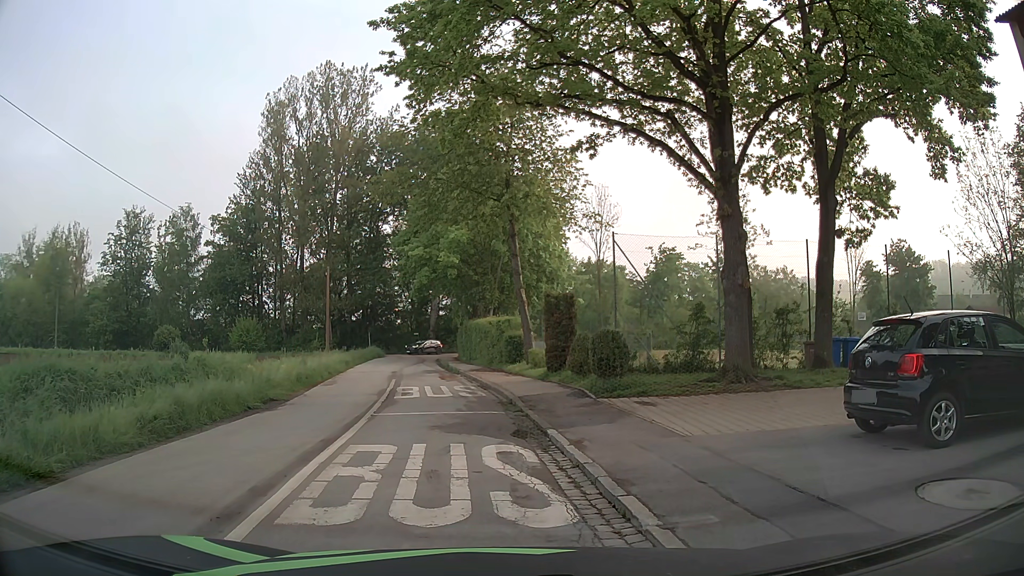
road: tertiary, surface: asphalt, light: Day
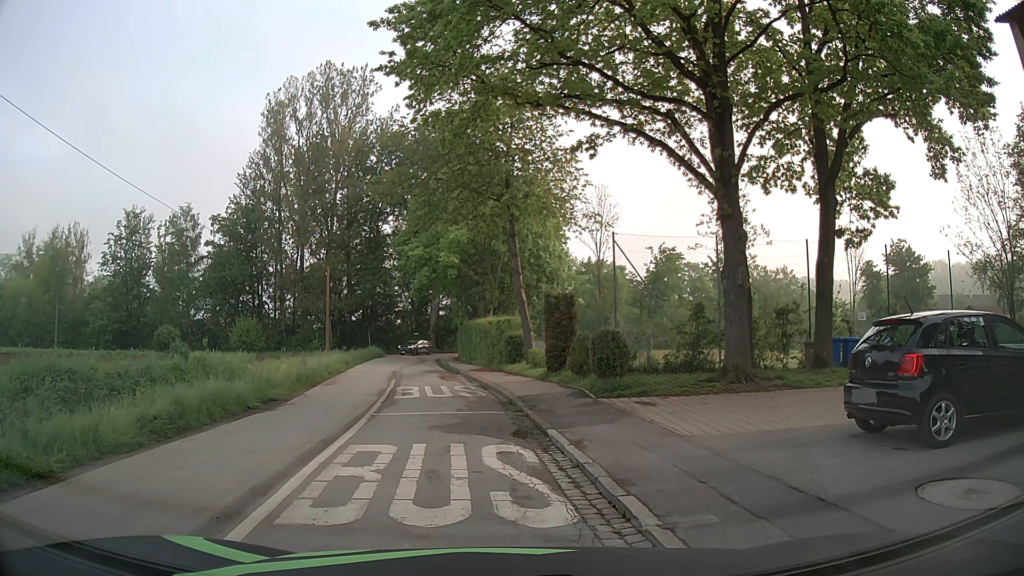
(0.0, 0.0) m; 0°
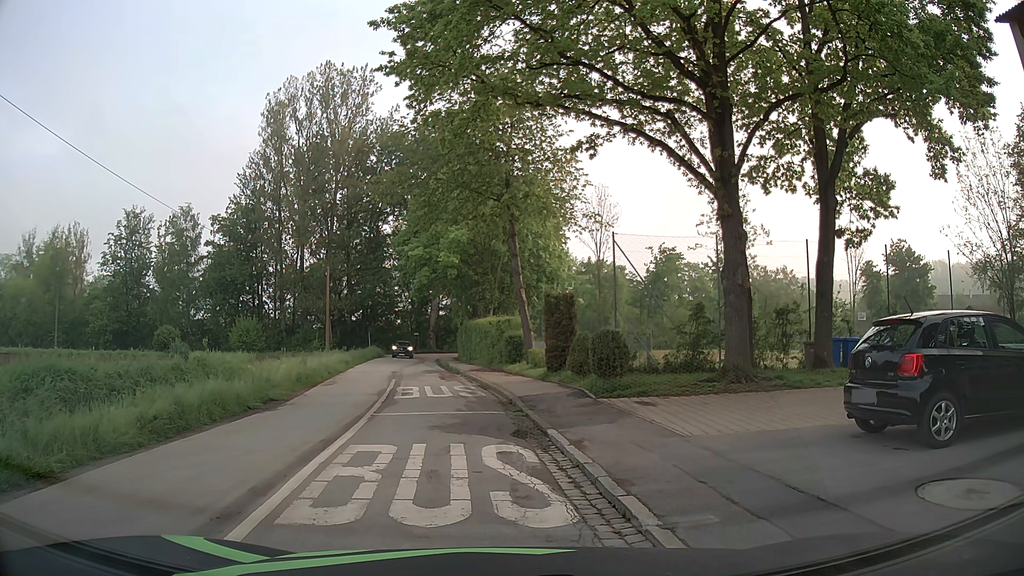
(0.0, 0.0) m; 0°
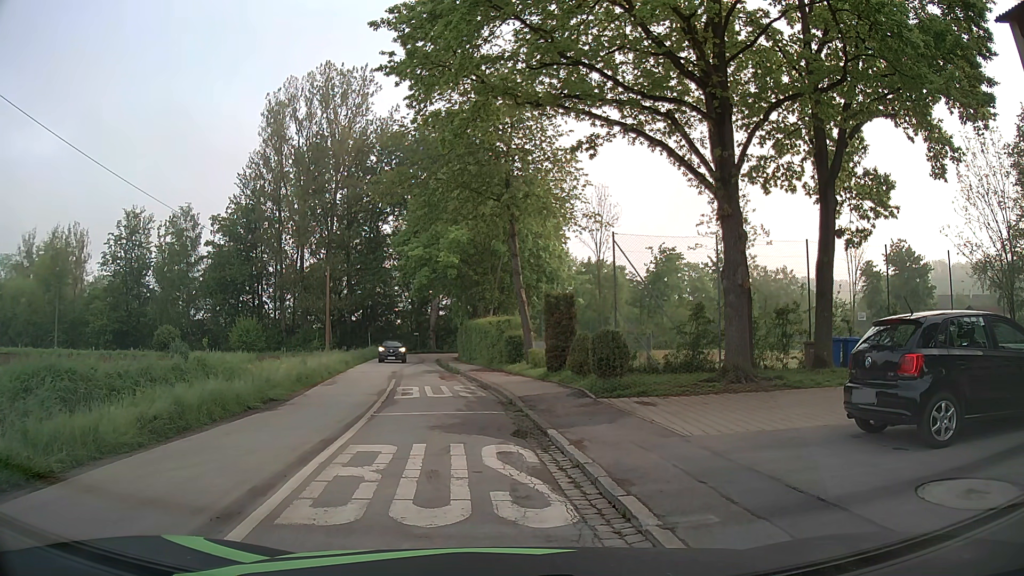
(0.0, 0.0) m; 0°
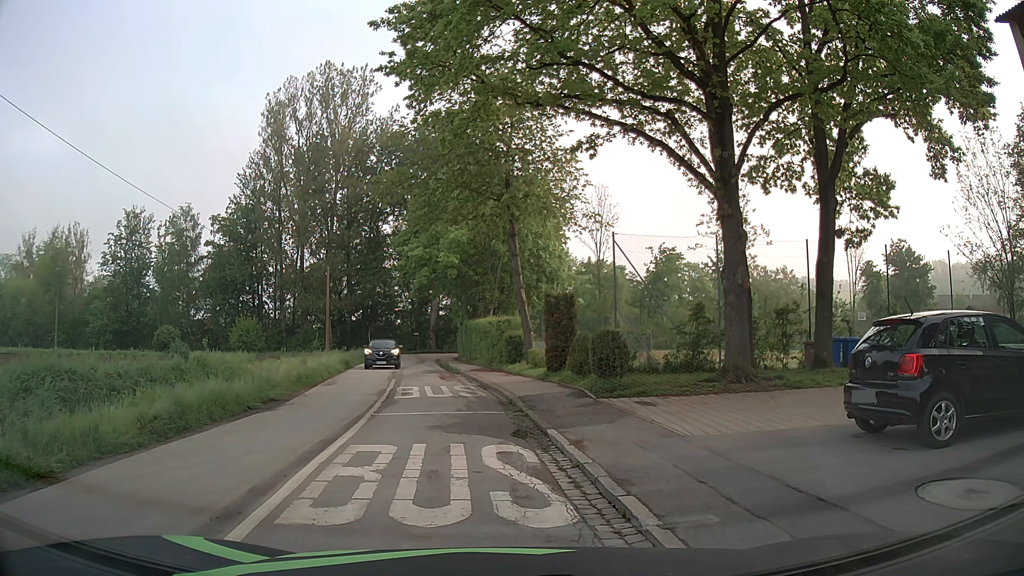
(0.0, 0.0) m; 0°
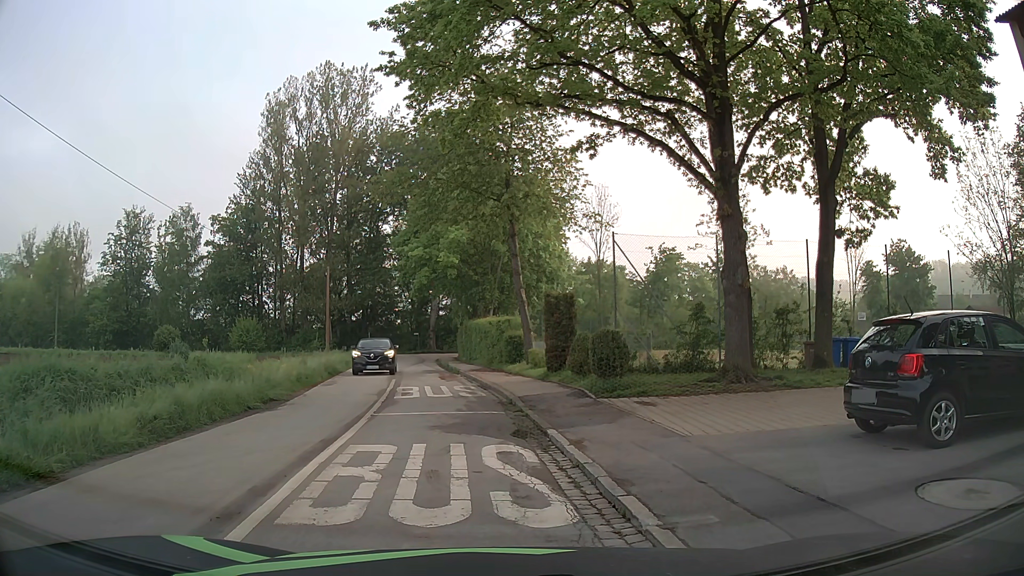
(0.0, 0.0) m; 0°
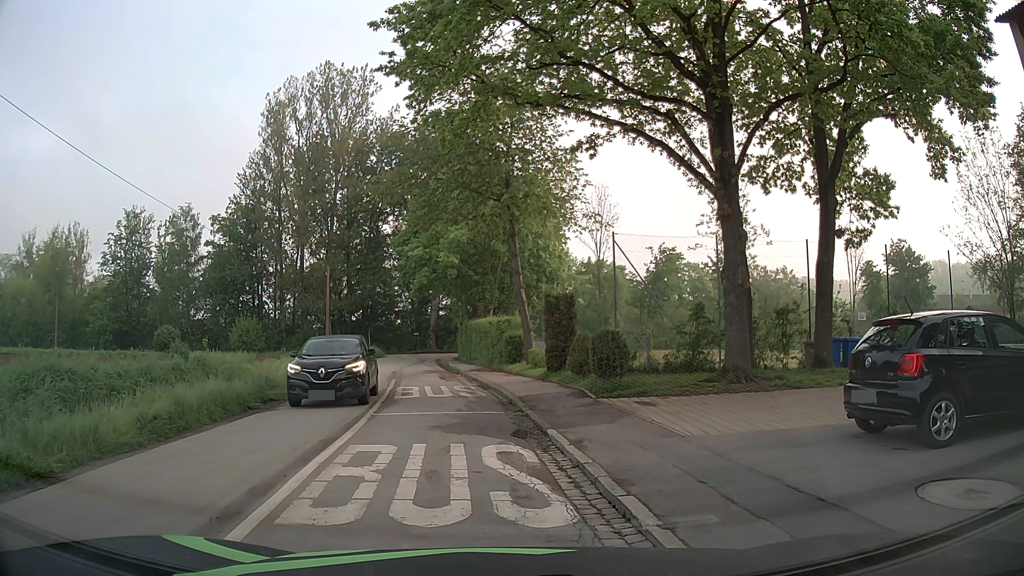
(0.0, 0.0) m; 0°
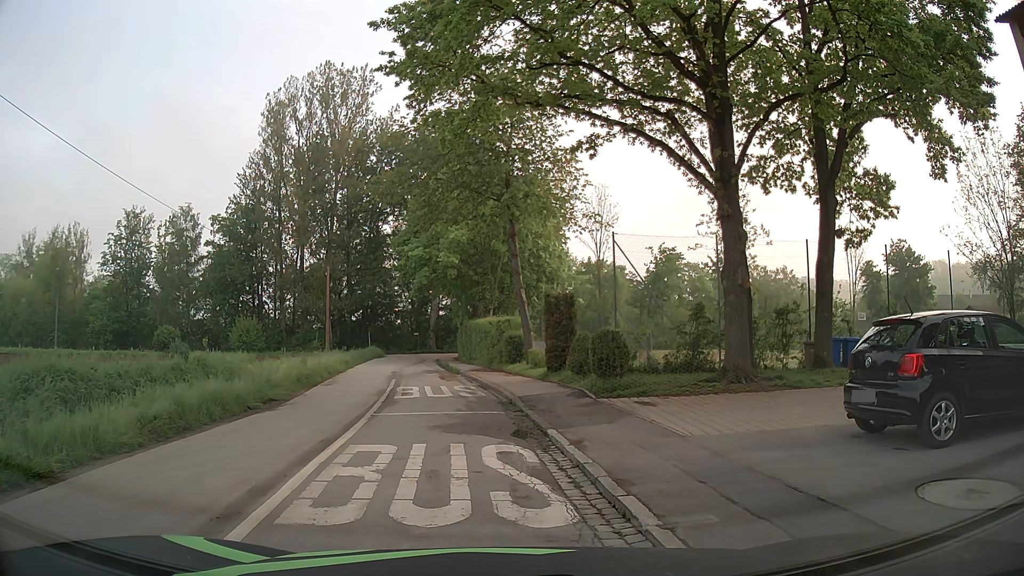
(0.0, 0.0) m; 0°
